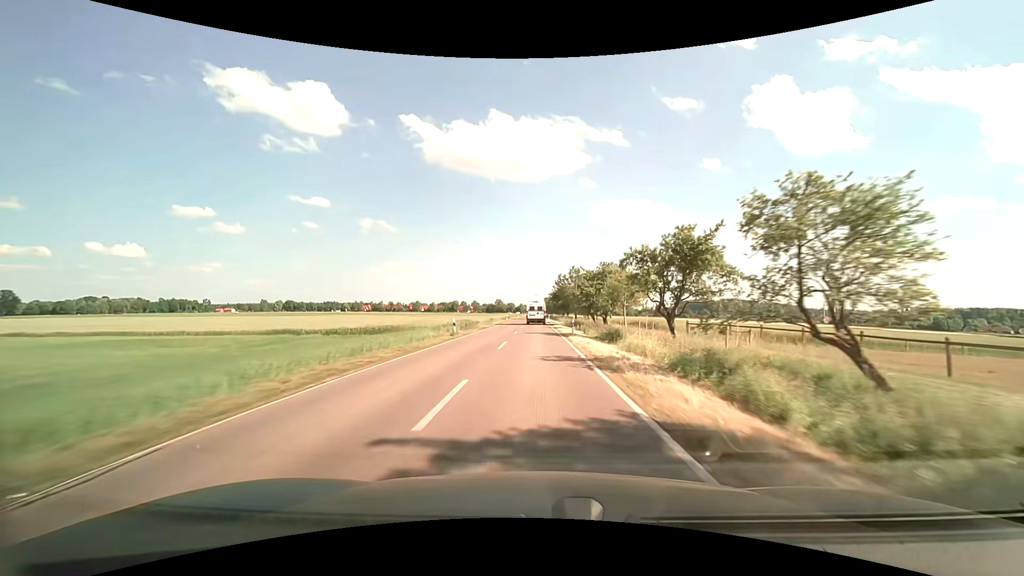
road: tertiary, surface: asphalt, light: Day
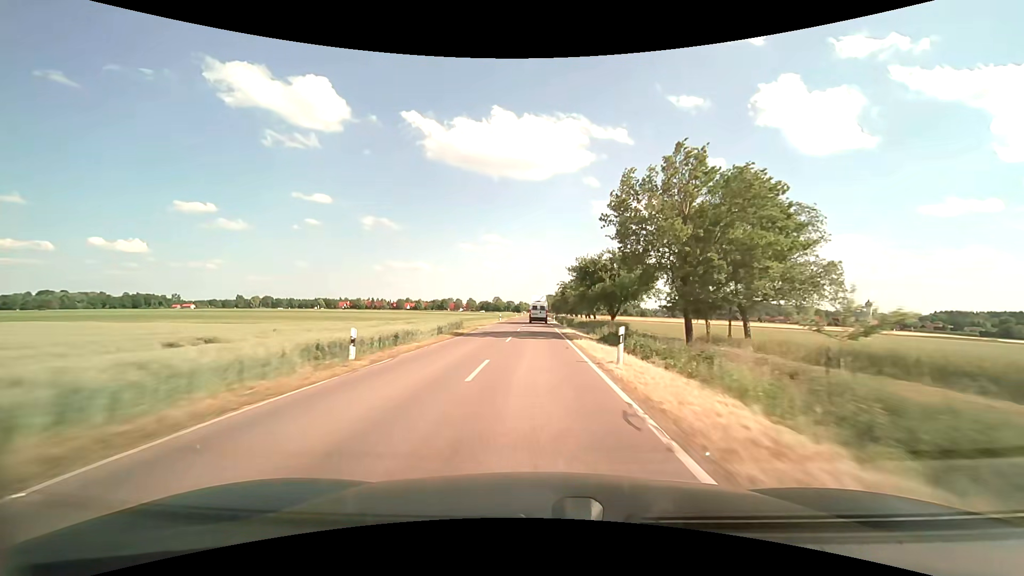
(-0.2, +70.8) m; 0°
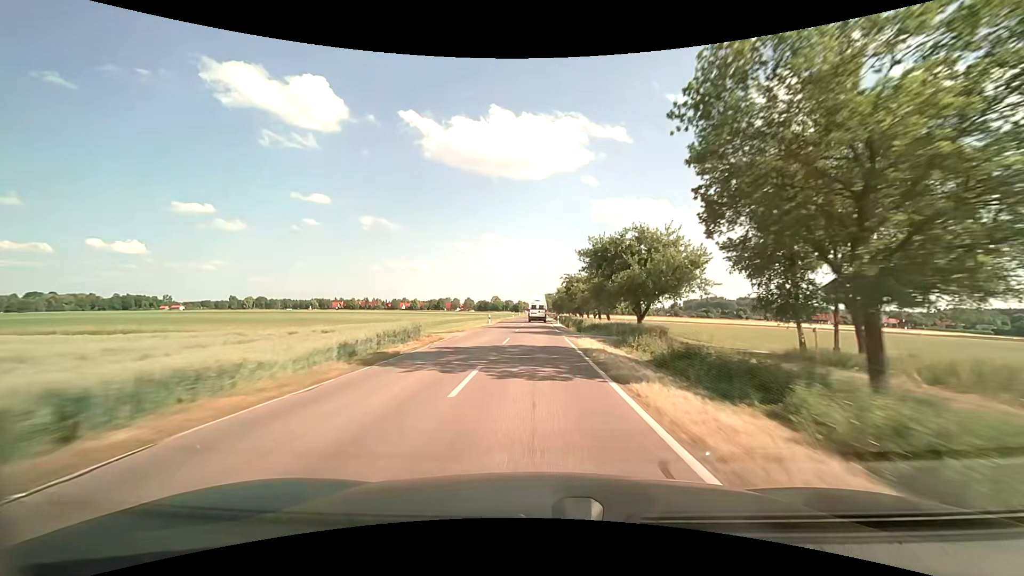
(0.0, +14.0) m; 0°
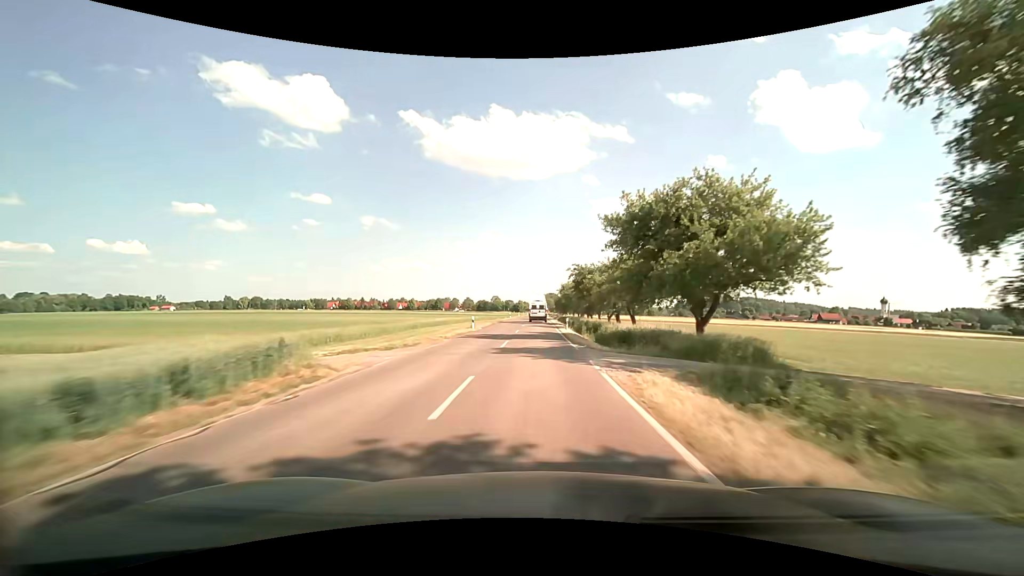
(0.0, +13.9) m; 0°
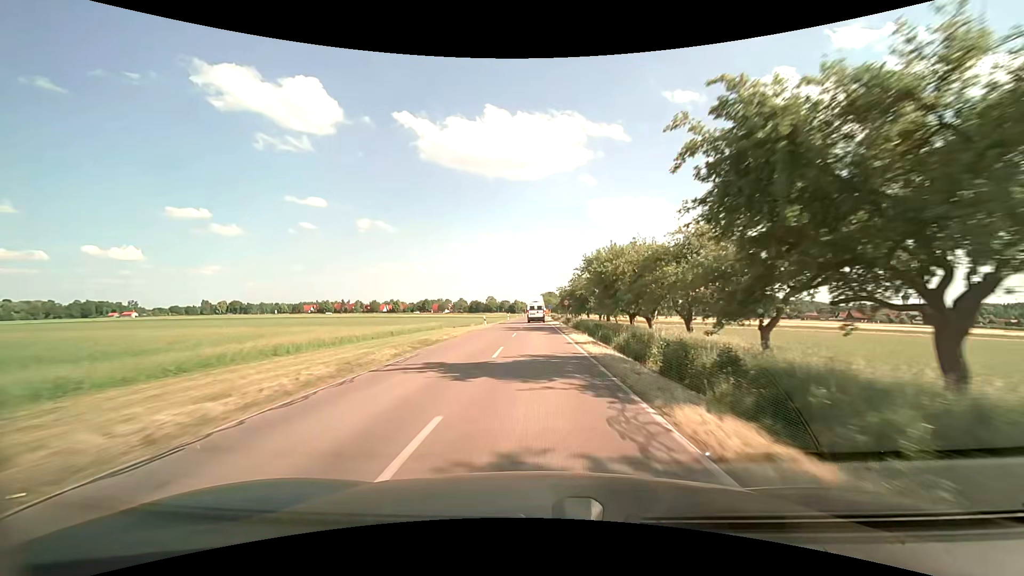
(-0.2, +41.0) m; 0°
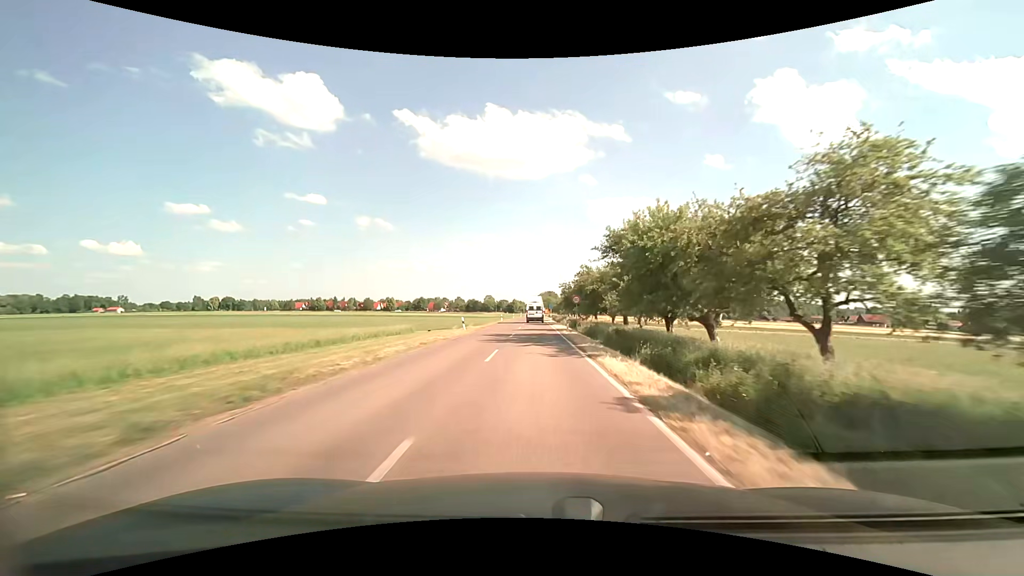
(0.0, +13.3) m; 0°
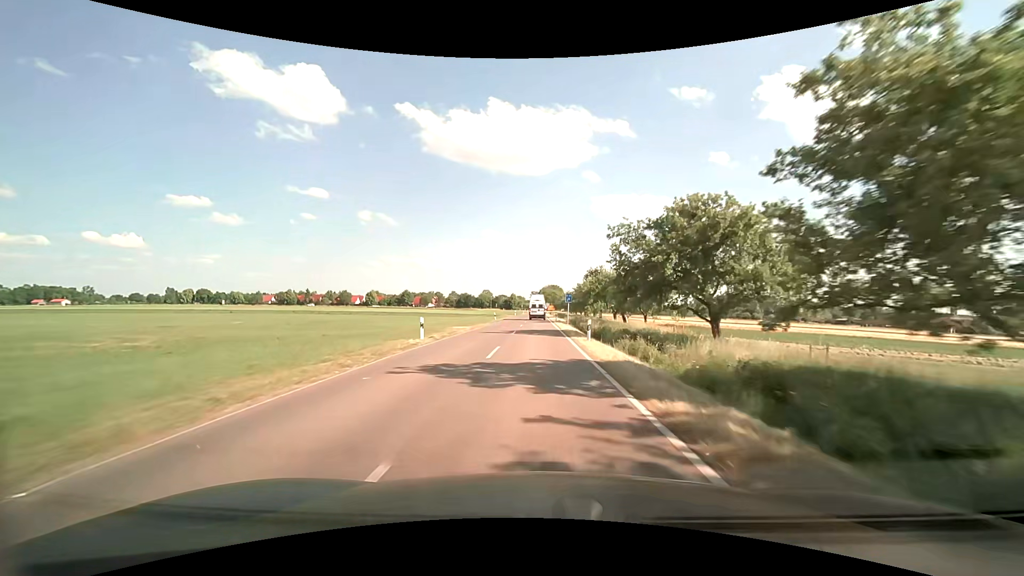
(0.0, +50.7) m; 0°
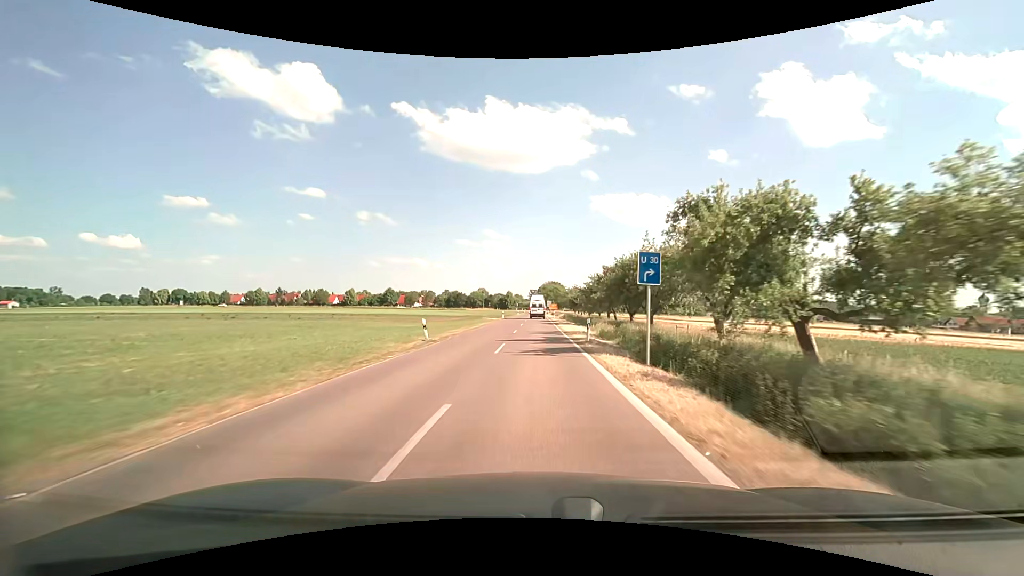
(-0.1, +35.6) m; 0°
(0, +10) (0, +20) (0, +30) (0, +40) (0, +50) (0, +60) (0, +70) (0, +80) (0, +90) (0, +100) m
